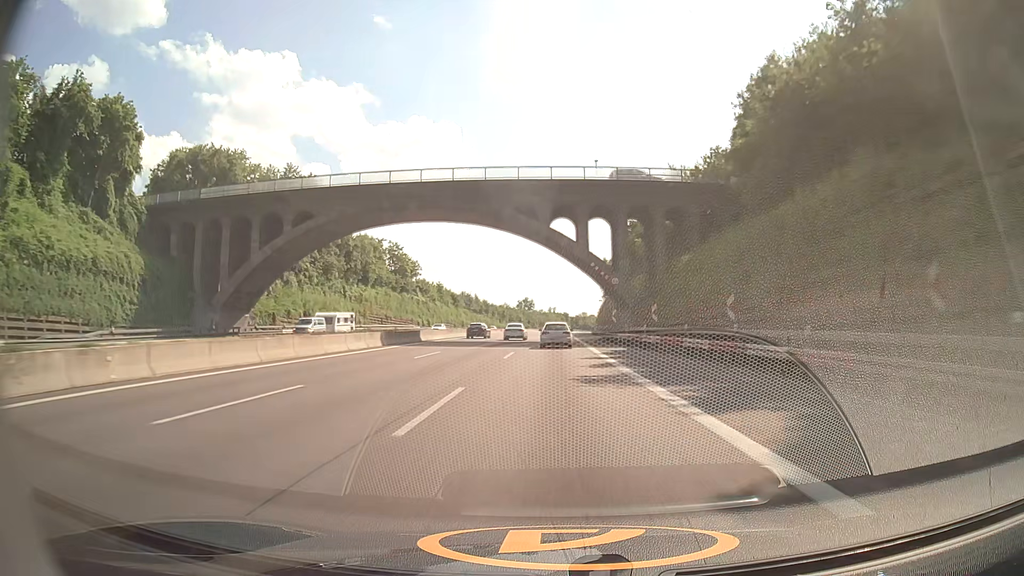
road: motorway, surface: asphalt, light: Day
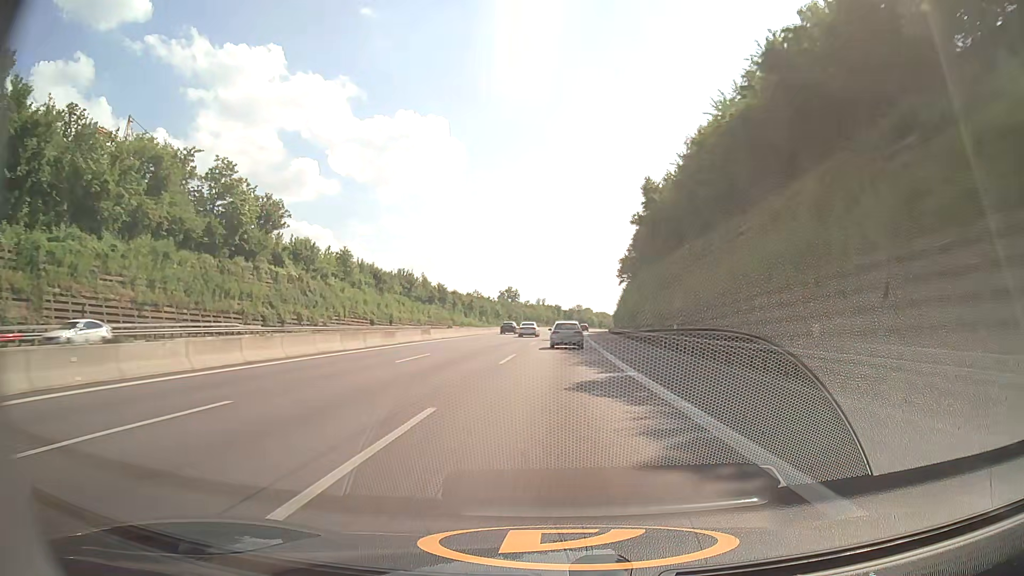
(+0.4, +75.0) m; +1°
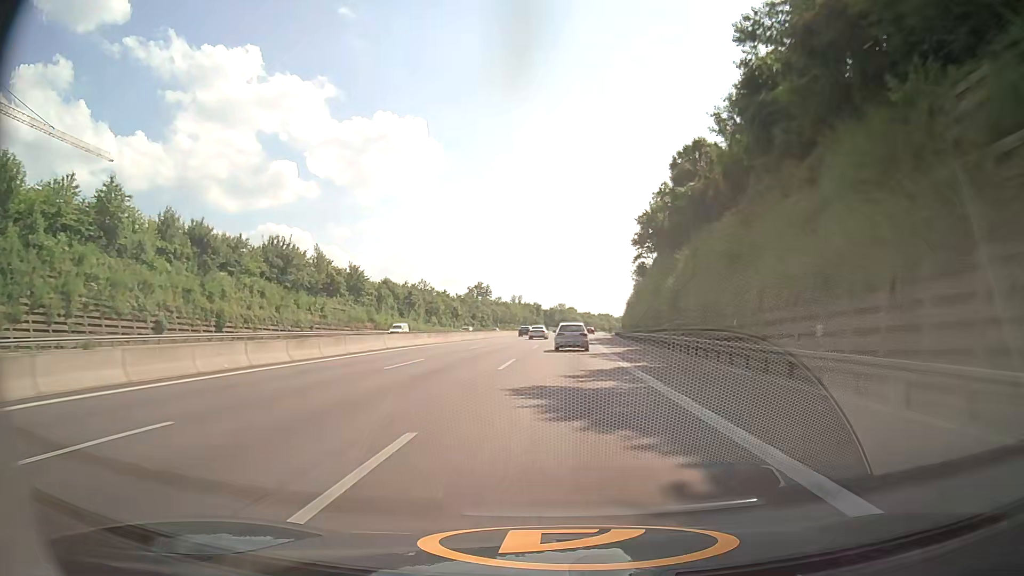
(+0.7, +55.8) m; +2°
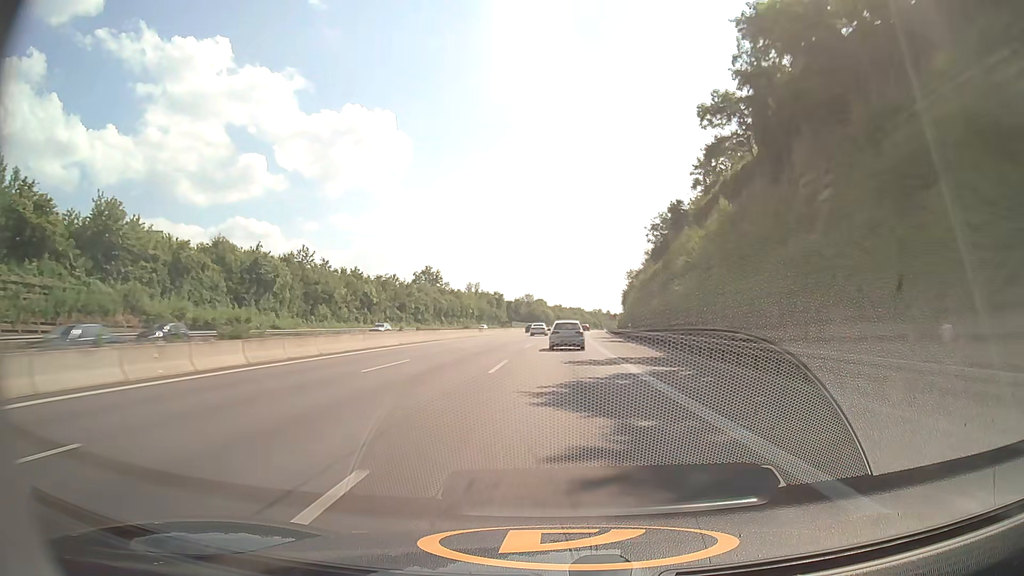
(+1.1, +55.7) m; +3°
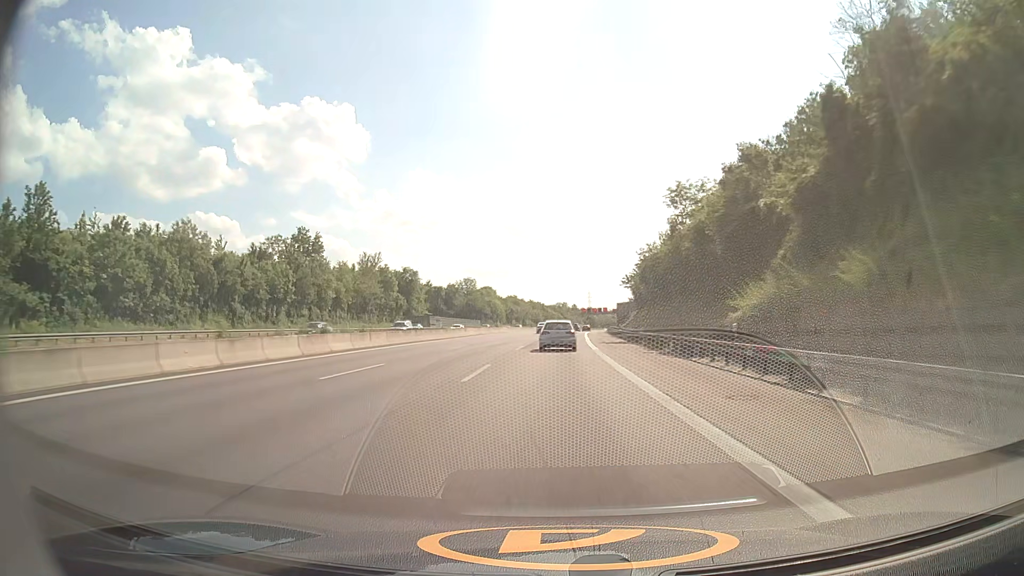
(+2.8, +92.0) m; +4°
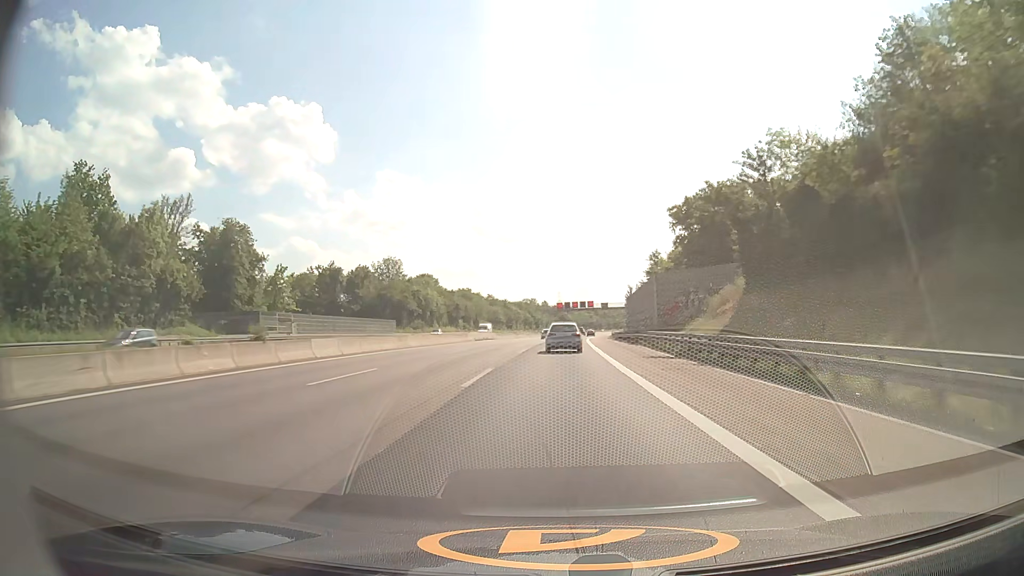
(+1.4, +72.1) m; +3°
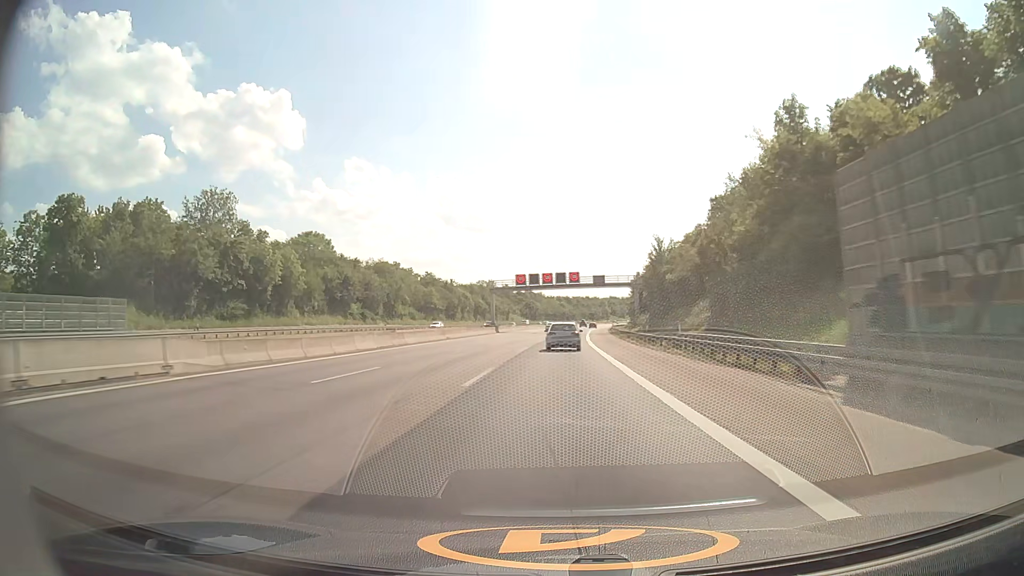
(+1.6, +71.2) m; +3°
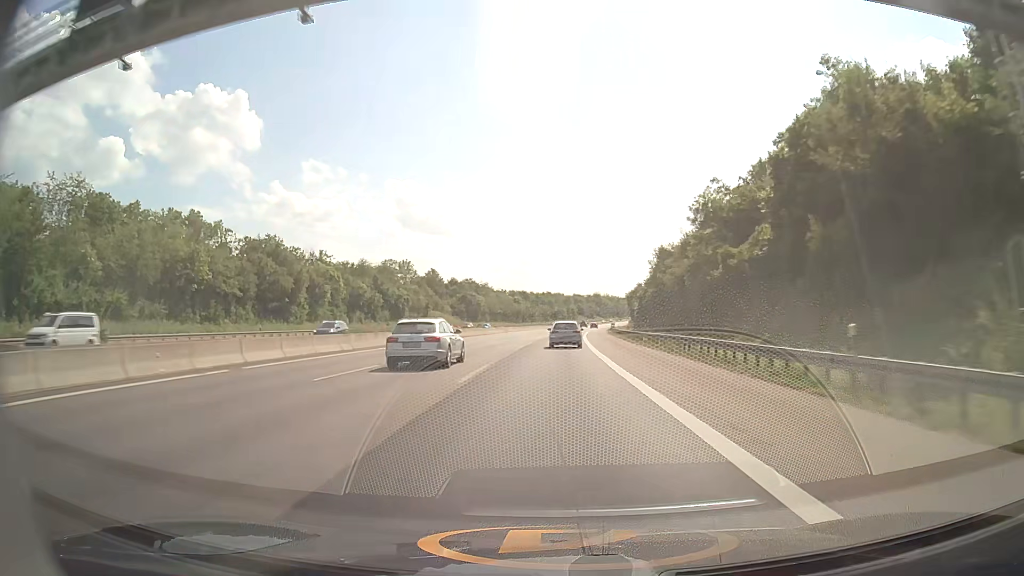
(+2.8, +88.6) m; +4°
(0, +10) (0, +20) (0, +30) (0, +40) (+1, +50) (+1, +60) (+2, +70) (+2, +80) (+3, +90) (+3, +100) m
